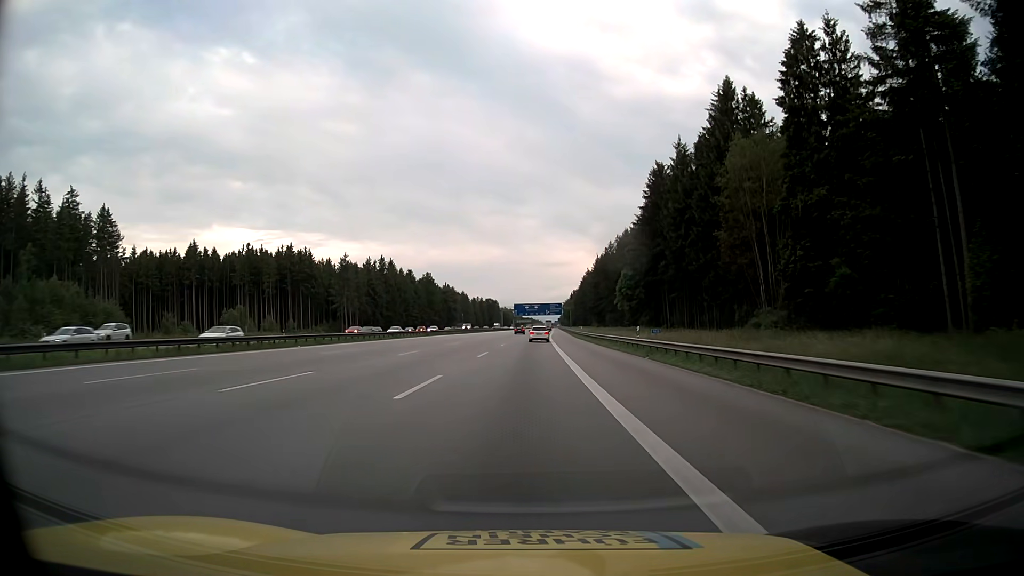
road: motorway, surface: asphalt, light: Day
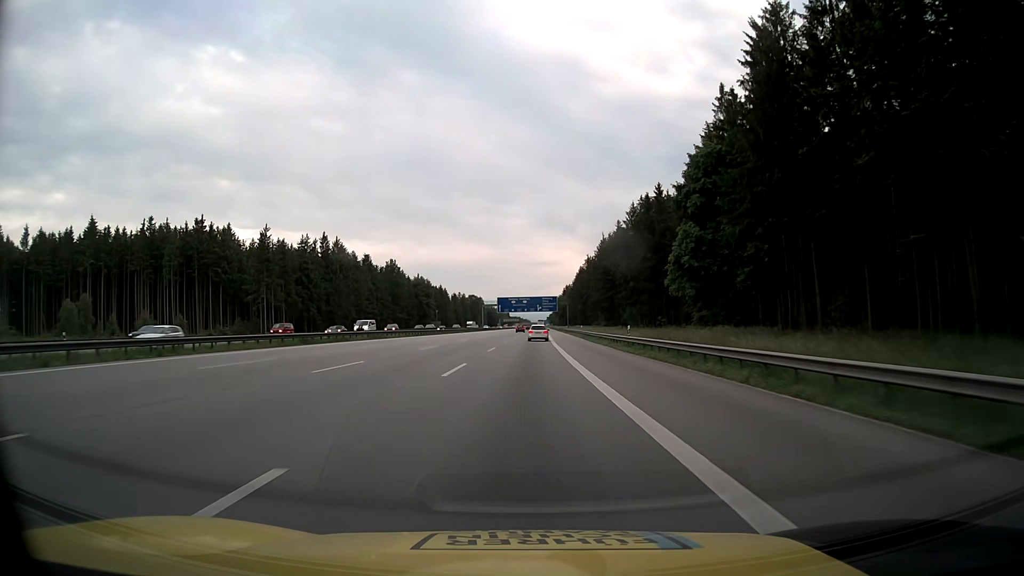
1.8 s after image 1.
(+0.3, +48.5) m; +1°
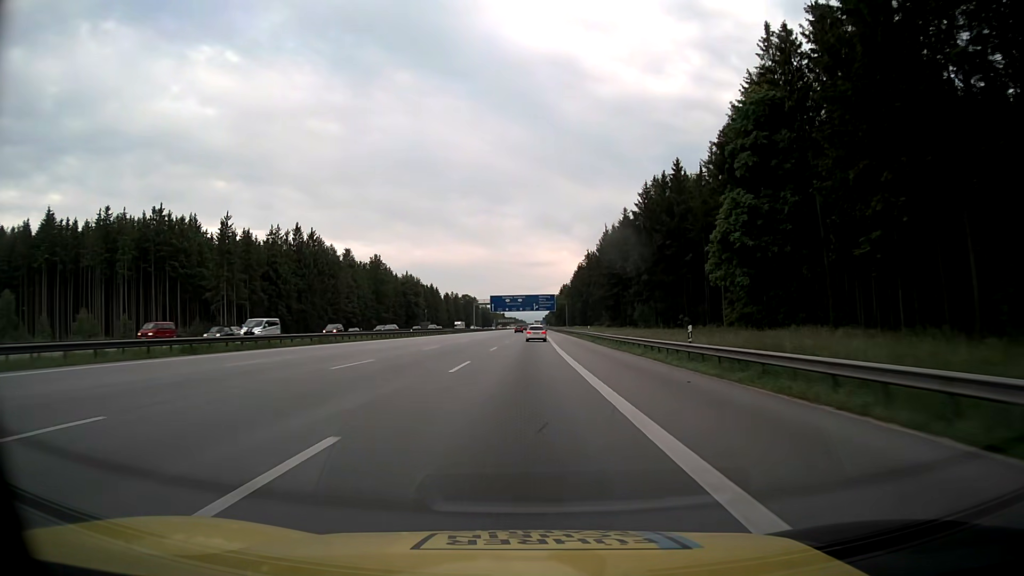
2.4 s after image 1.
(0.0, +16.1) m; 0°
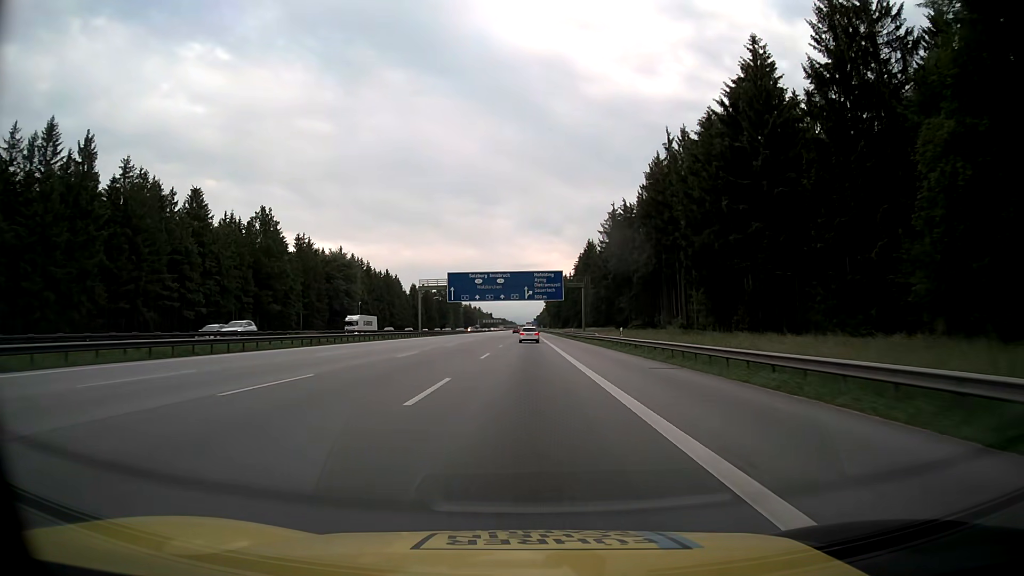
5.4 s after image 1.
(+0.8, +80.4) m; +1°
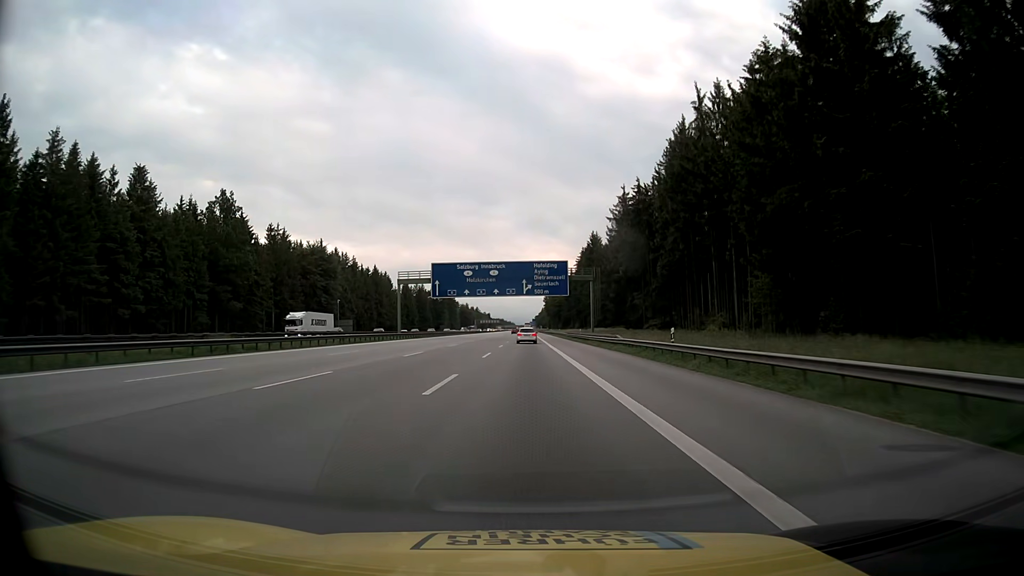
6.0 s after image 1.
(0.0, +16.1) m; 0°
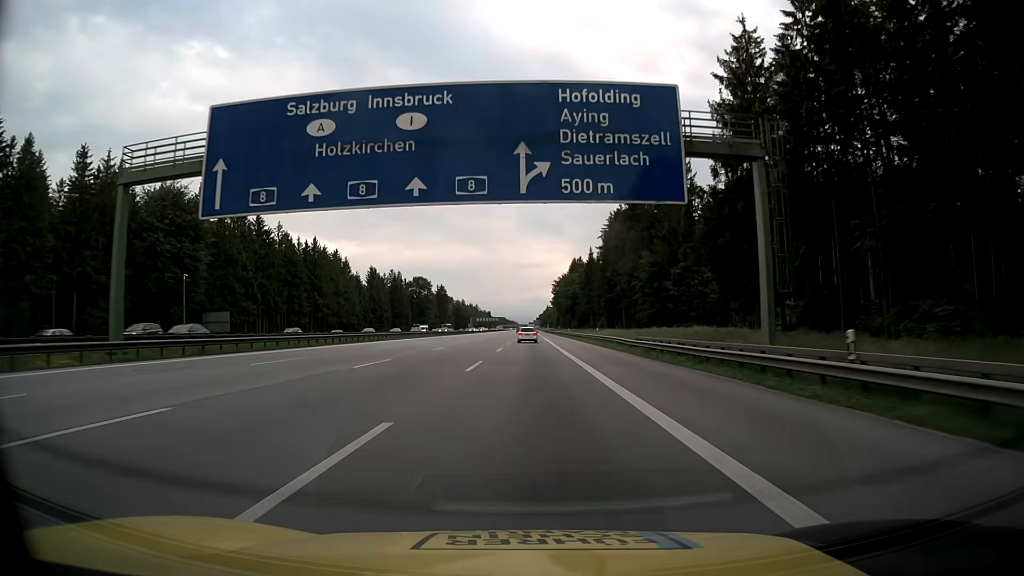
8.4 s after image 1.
(0.0, +64.6) m; 0°
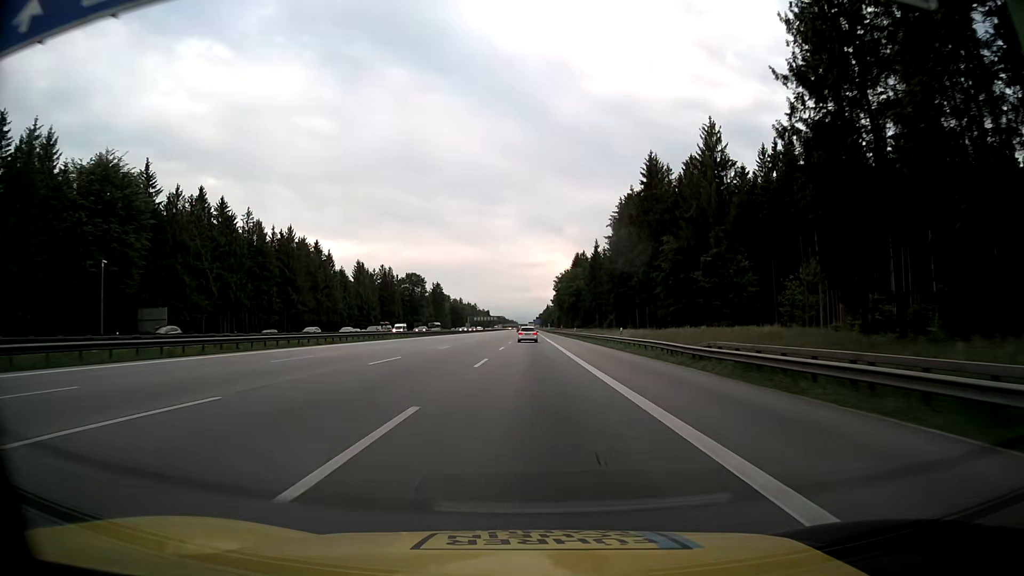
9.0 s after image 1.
(0.0, +16.2) m; 0°
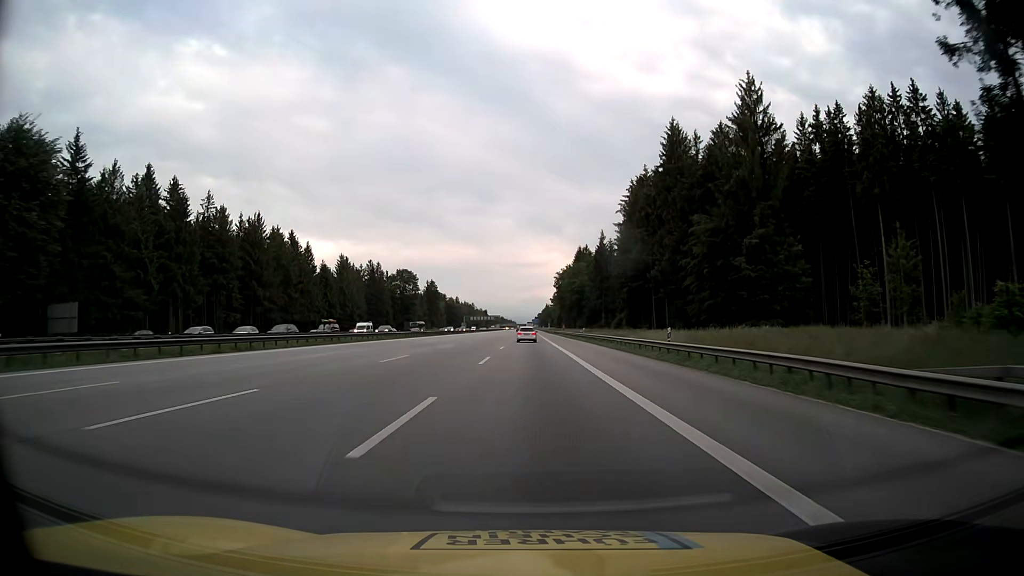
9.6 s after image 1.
(+0.1, +16.3) m; +1°
(0, +10) (0, +20) (0, +30) (0, +40) (0, +50) (0, +60) (0, +70) (0, +80) (0, +90) (0, +100) m
